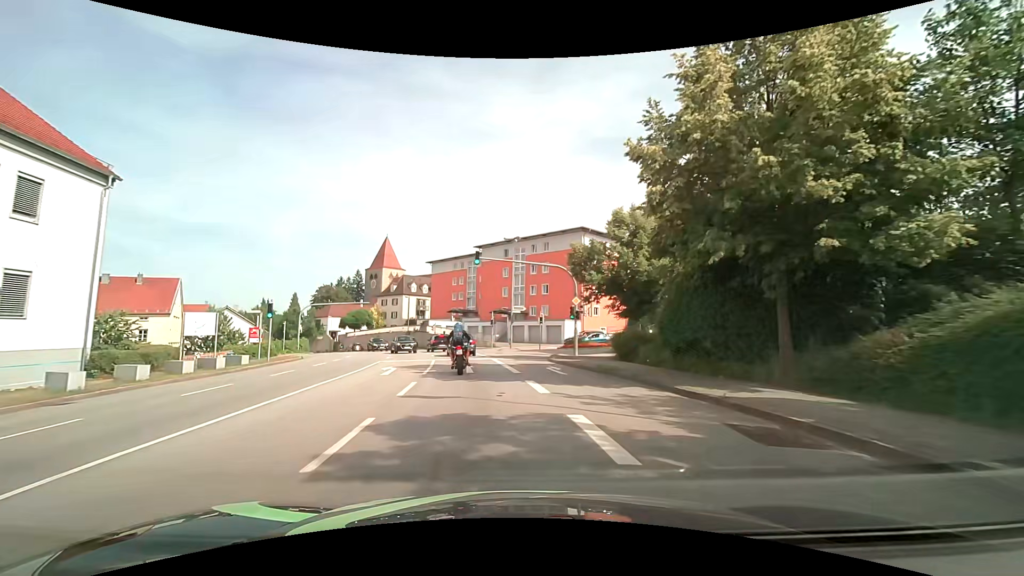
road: tertiary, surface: asphalt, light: Day
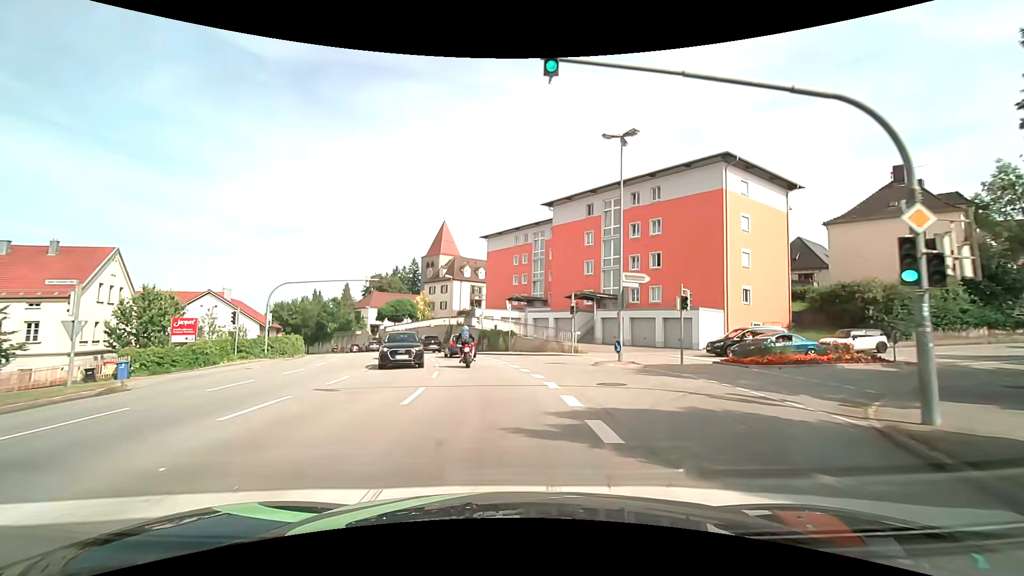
(-1.3, +23.3) m; -7°
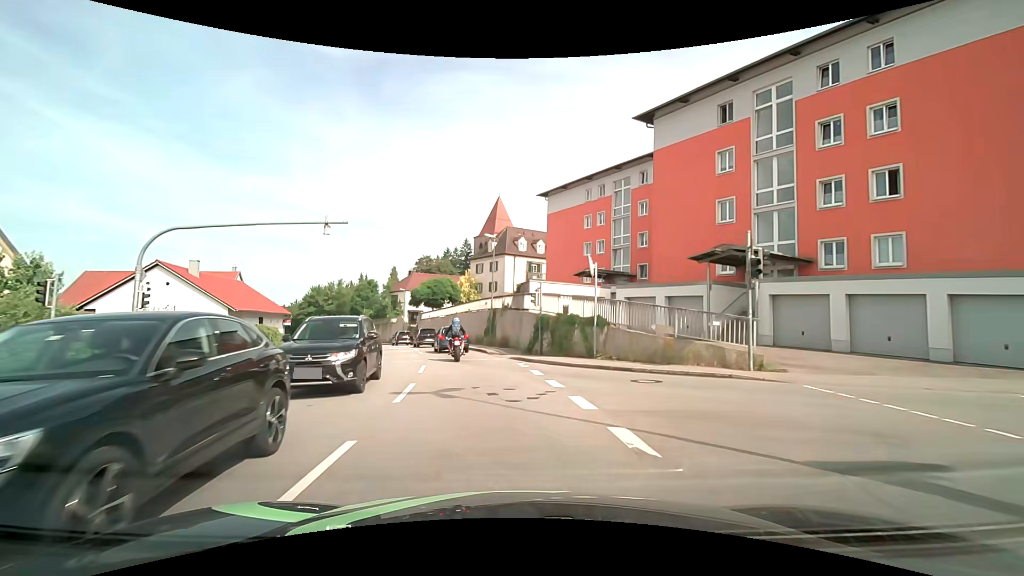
(-1.0, +18.6) m; -7°
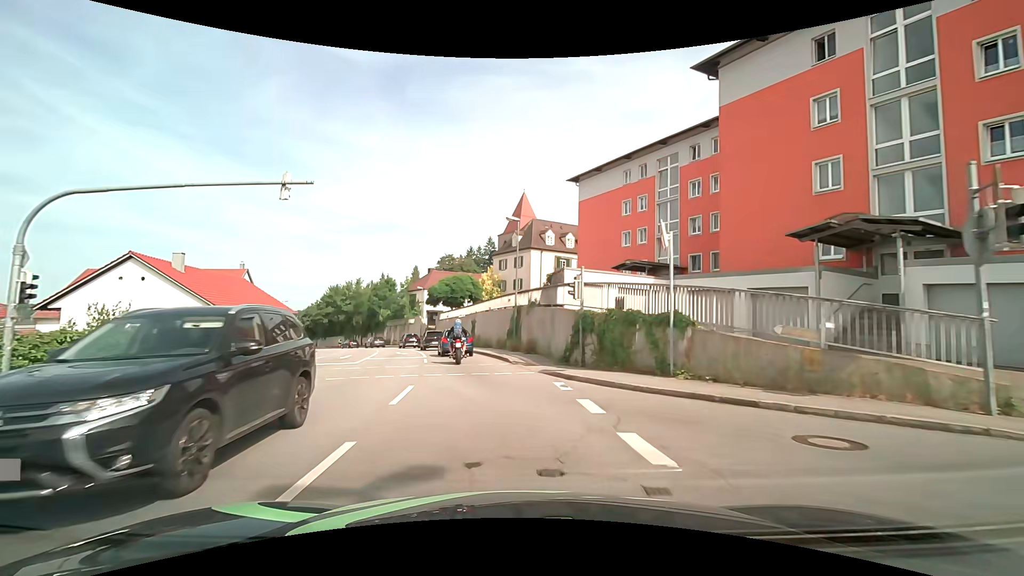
(-0.2, +6.2) m; -3°
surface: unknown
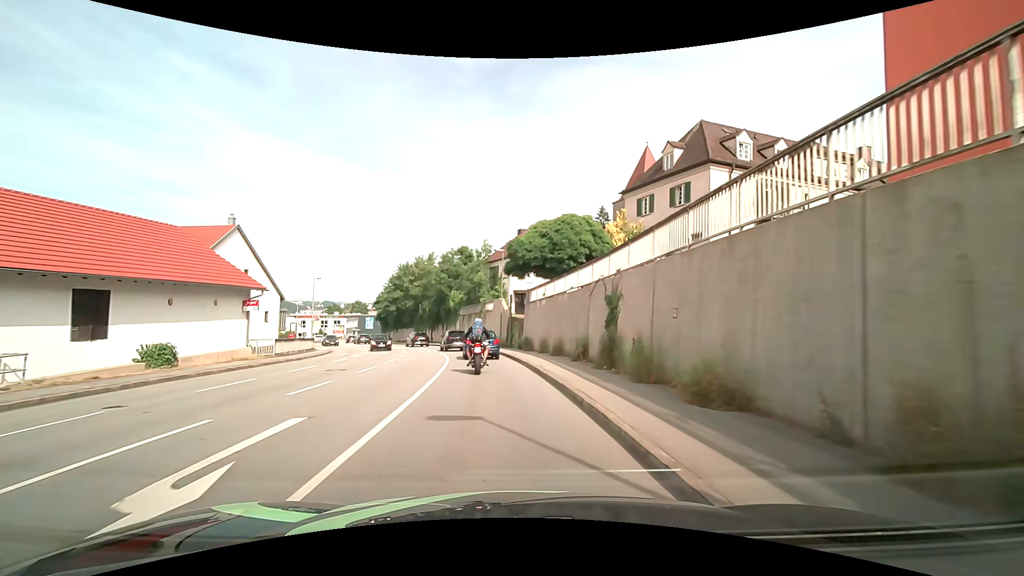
(-3.3, +28.7) m; -12°
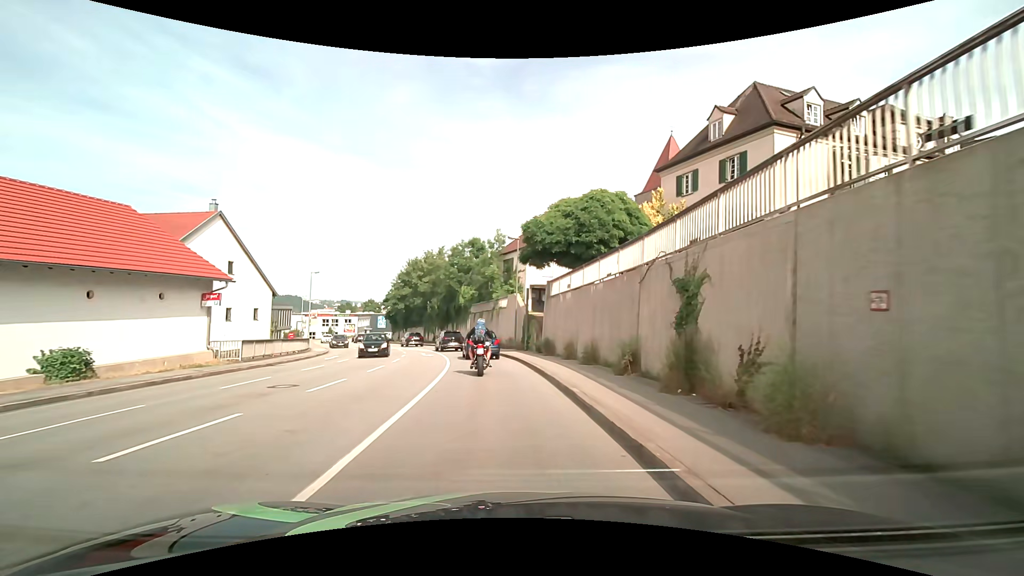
(0.0, +5.5) m; -2°
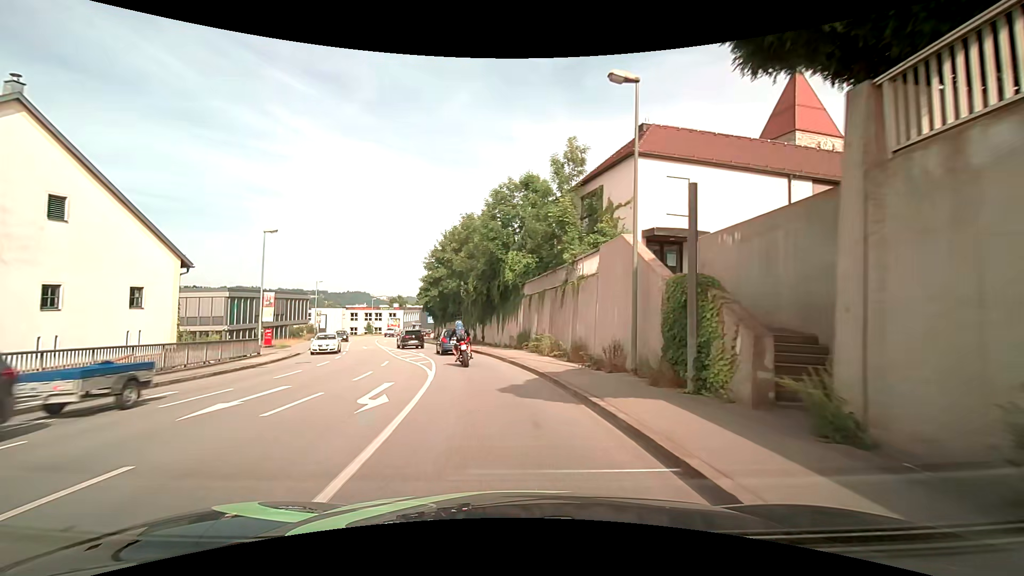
(-1.3, +21.8) m; -7°
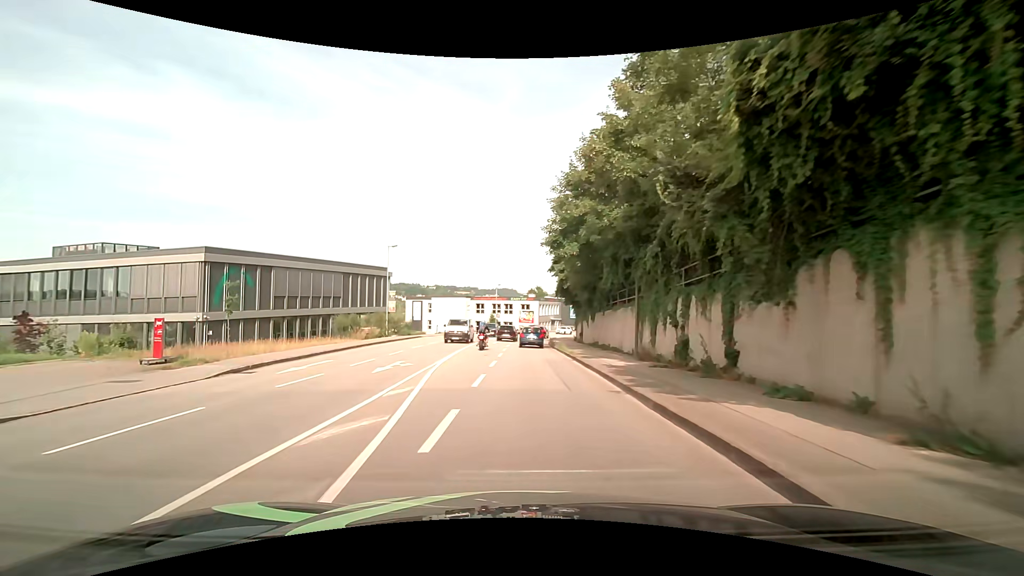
(-3.9, +29.8) m; -16°
(0, +10) (-1, +20) (-2, +30) (-2, +40) (-2, +50) (-1, +60) (+1, +70) (+4, +79) (+7, +89) (+12, +97) m
